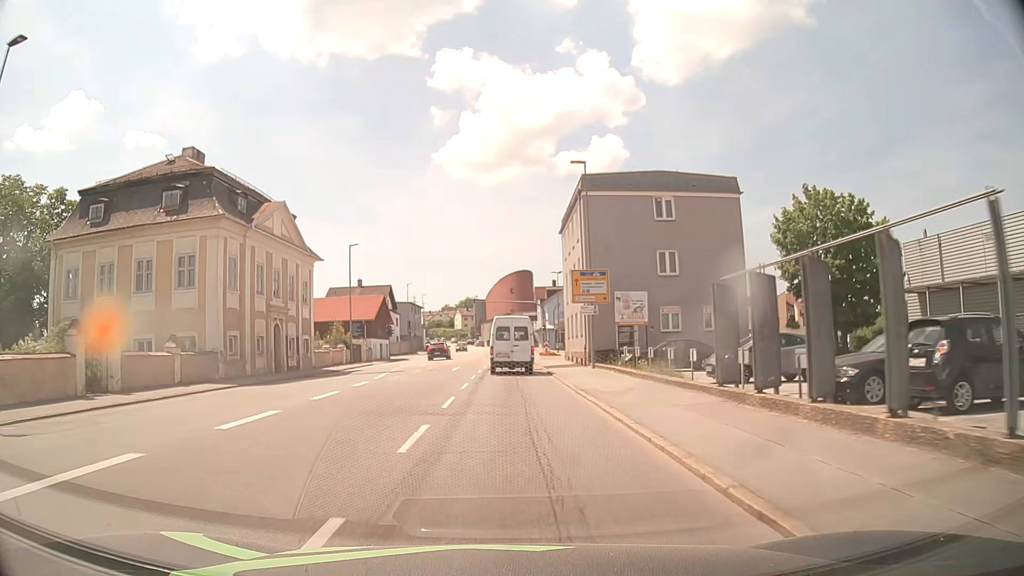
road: tertiary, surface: asphalt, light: Day
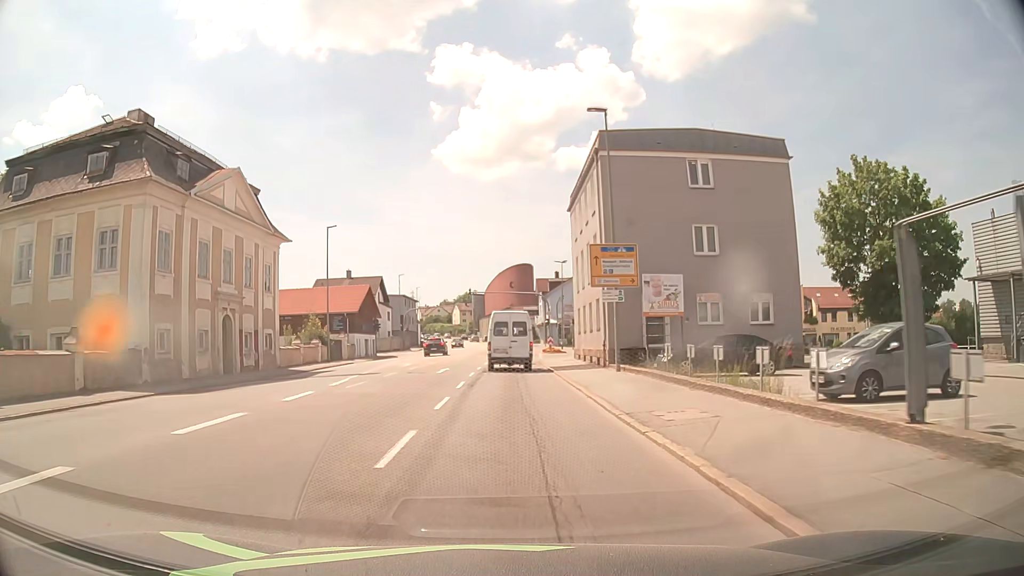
(+0.1, +7.3) m; +1°
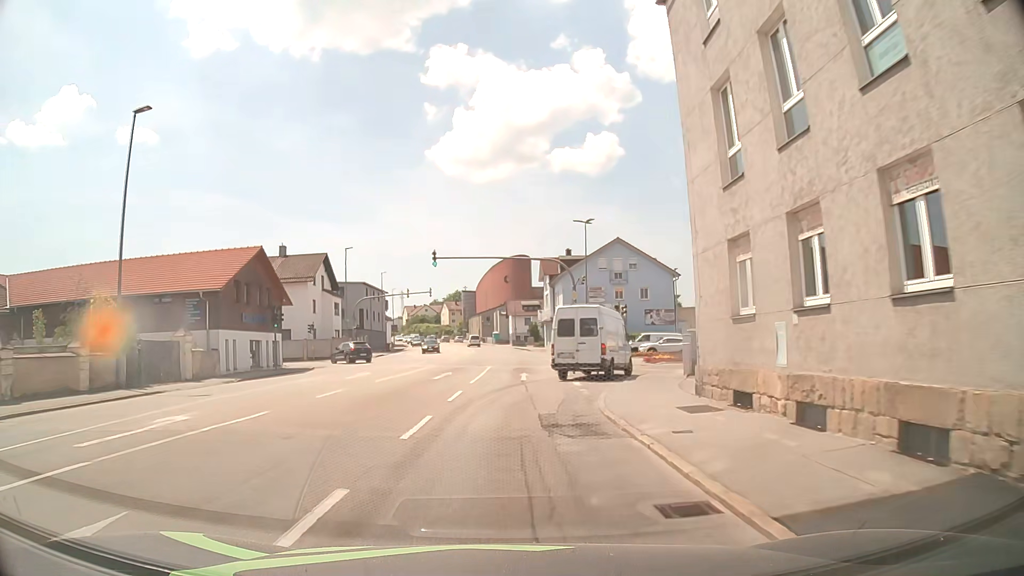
(0.0, +28.2) m; 0°
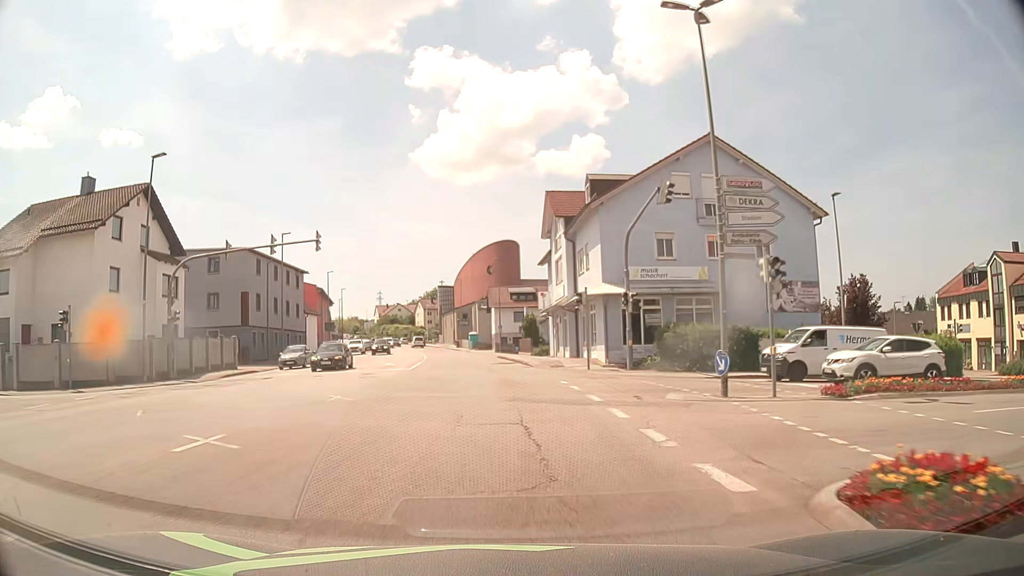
(+0.6, +35.1) m; +2°
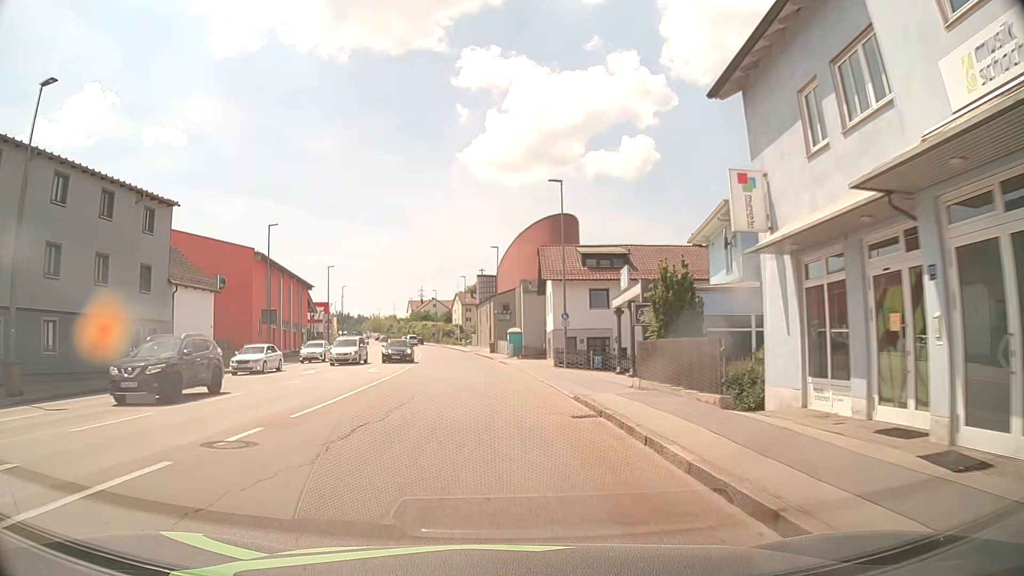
(-1.3, +36.2) m; -4°
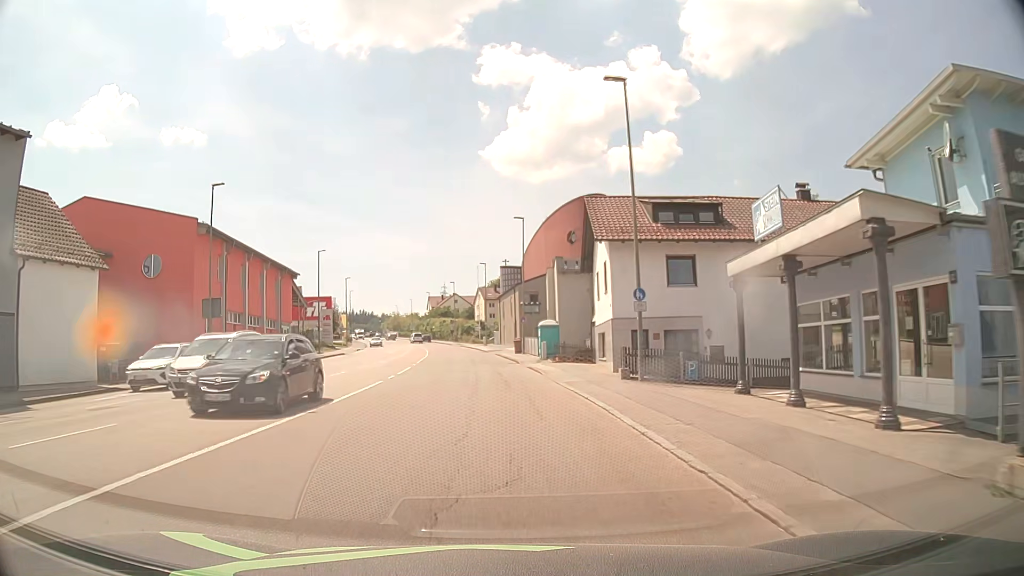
(-0.4, +14.3) m; -3°
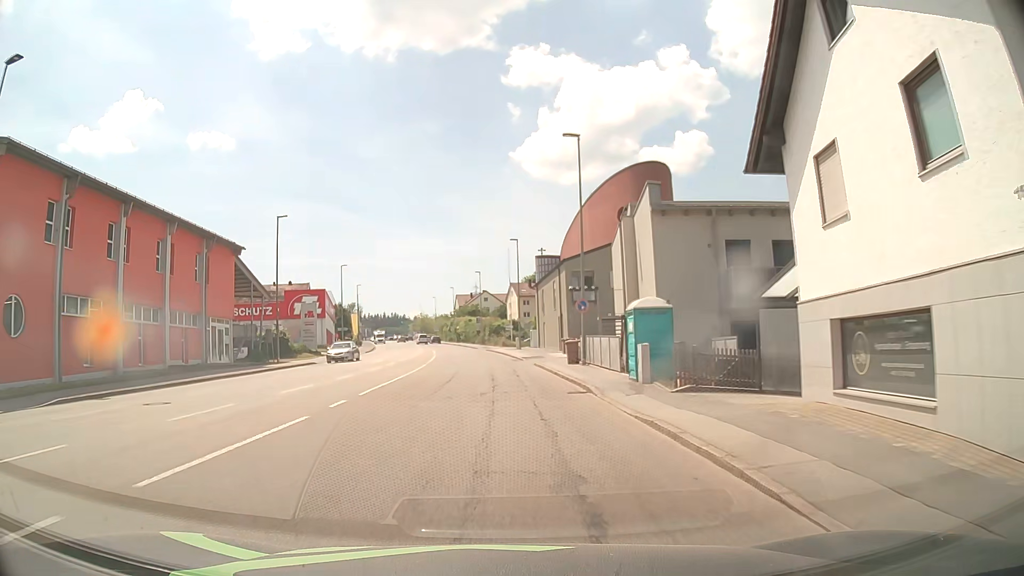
(-0.4, +21.3) m; -2°
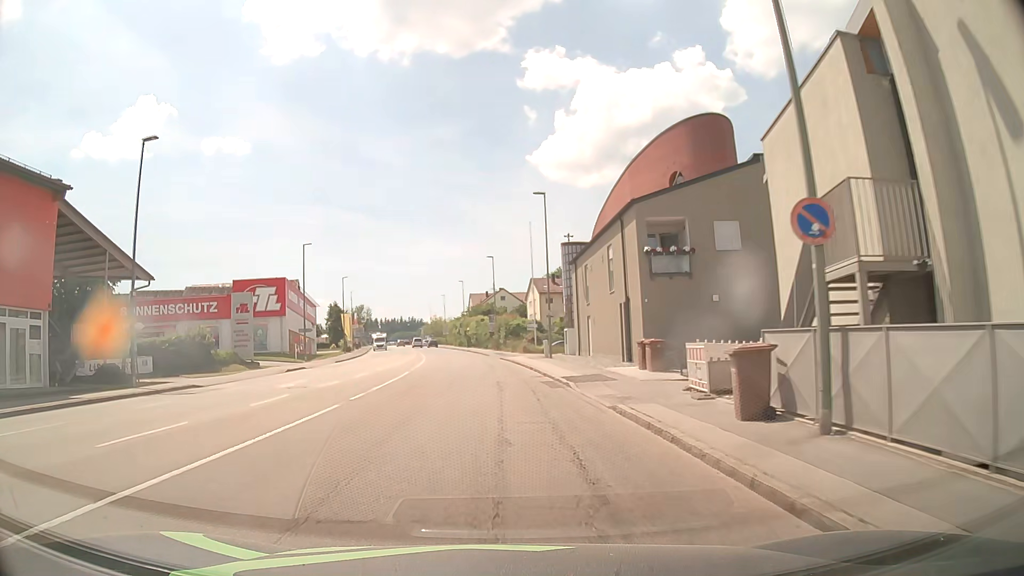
(-0.4, +21.4) m; -3°
(0, +10) (0, +20) (-1, +30) (-1, +40) (-2, +50) (-3, +60) (-4, +70) (-5, +80) (-7, +90) (-9, +99) m
